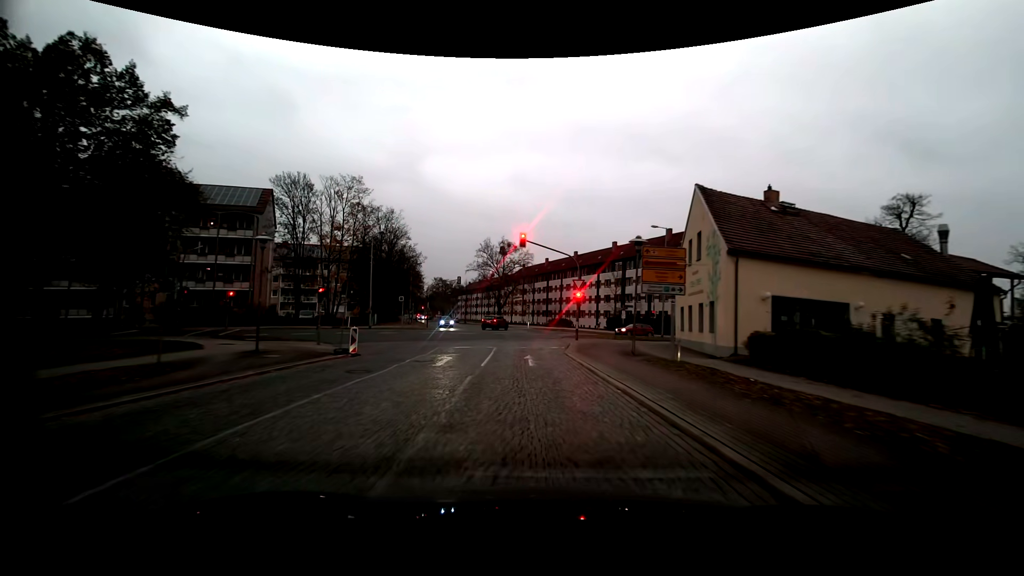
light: Dusk
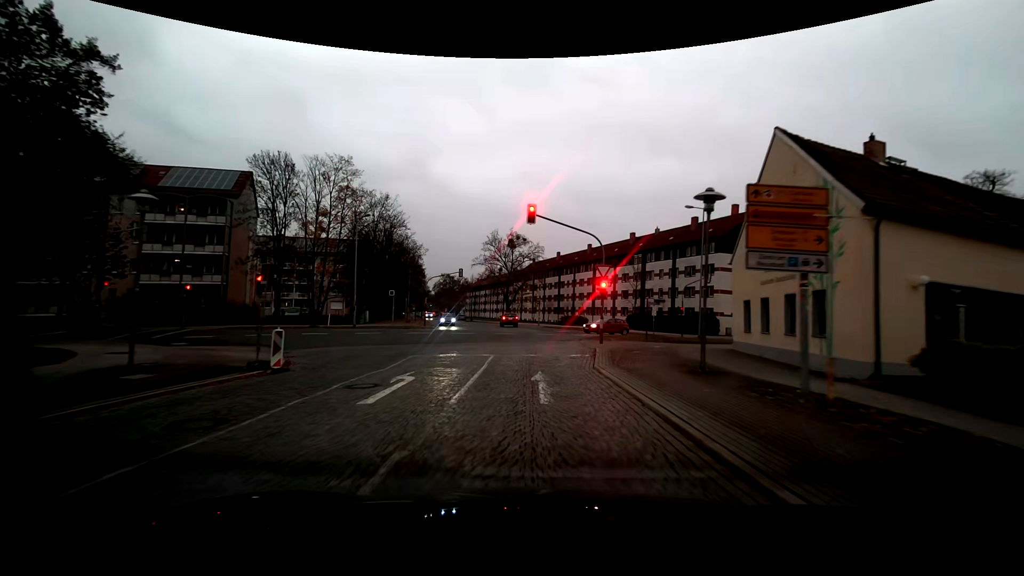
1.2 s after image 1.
(-0.2, +7.0) m; -2°
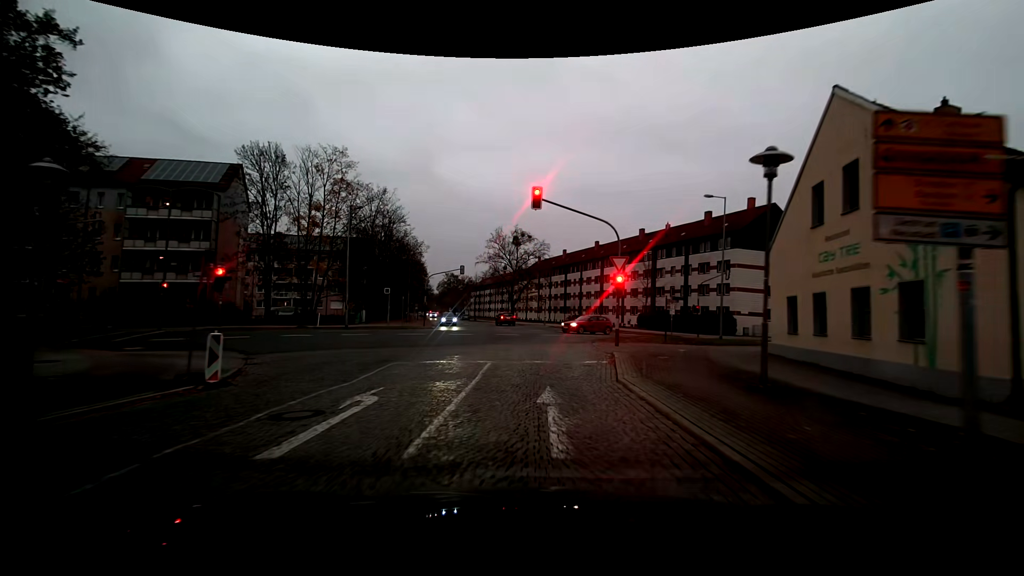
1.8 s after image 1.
(0.0, +3.0) m; -1°
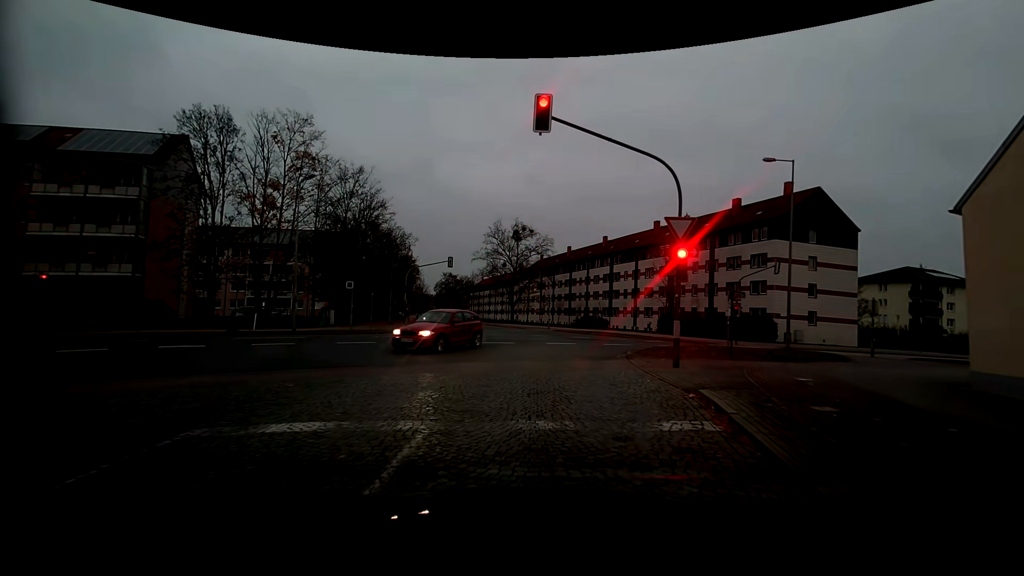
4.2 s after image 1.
(0.0, +8.5) m; -1°
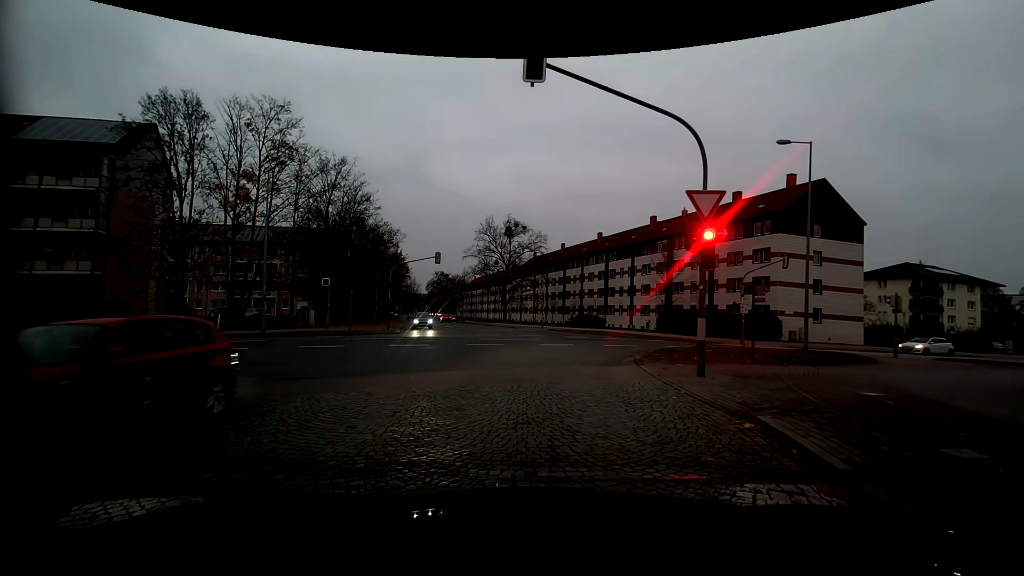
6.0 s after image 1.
(+0.1, +2.2) m; +3°
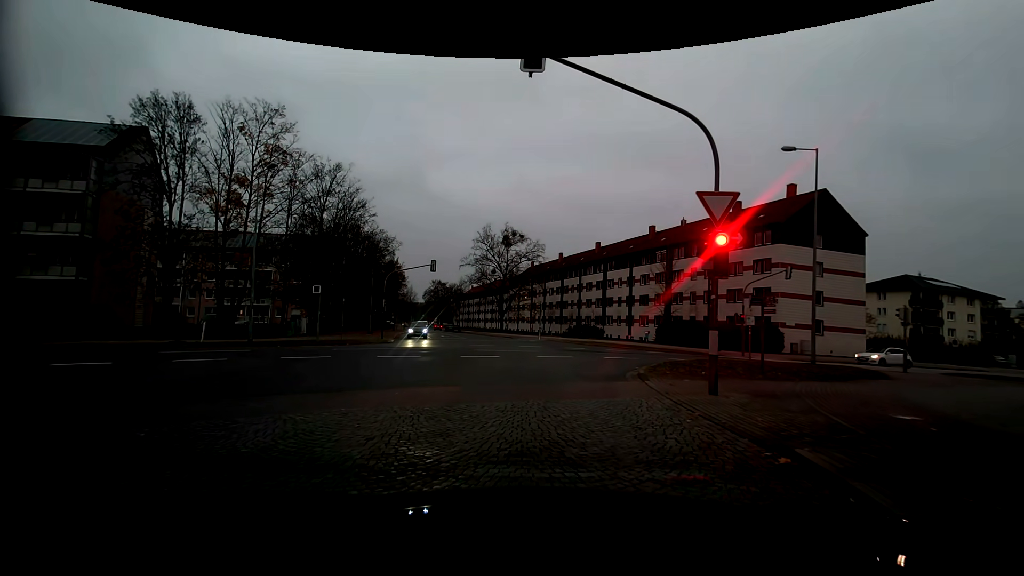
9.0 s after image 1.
(0.0, +1.2) m; 0°
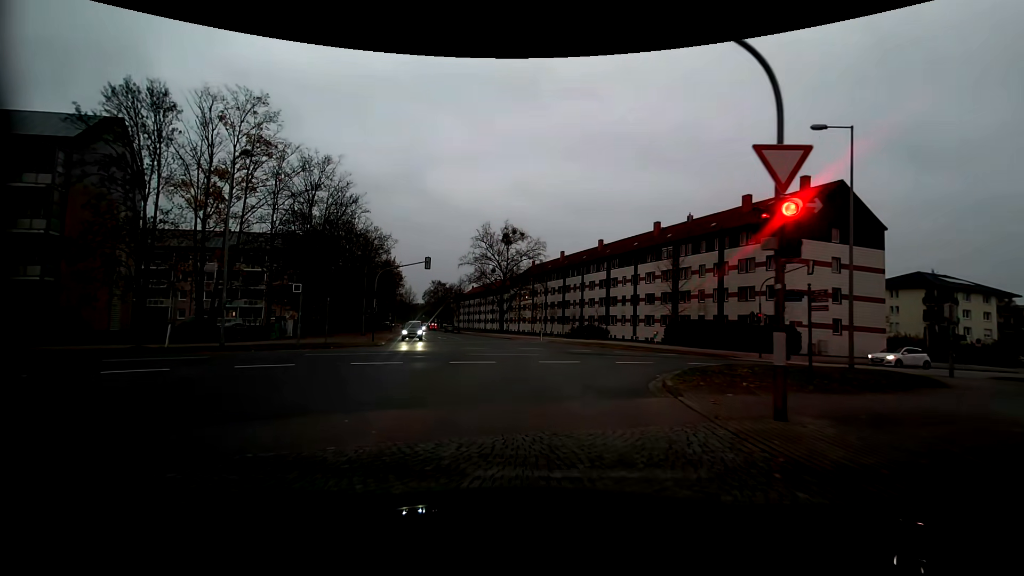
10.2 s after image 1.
(0.0, +2.8) m; +1°
